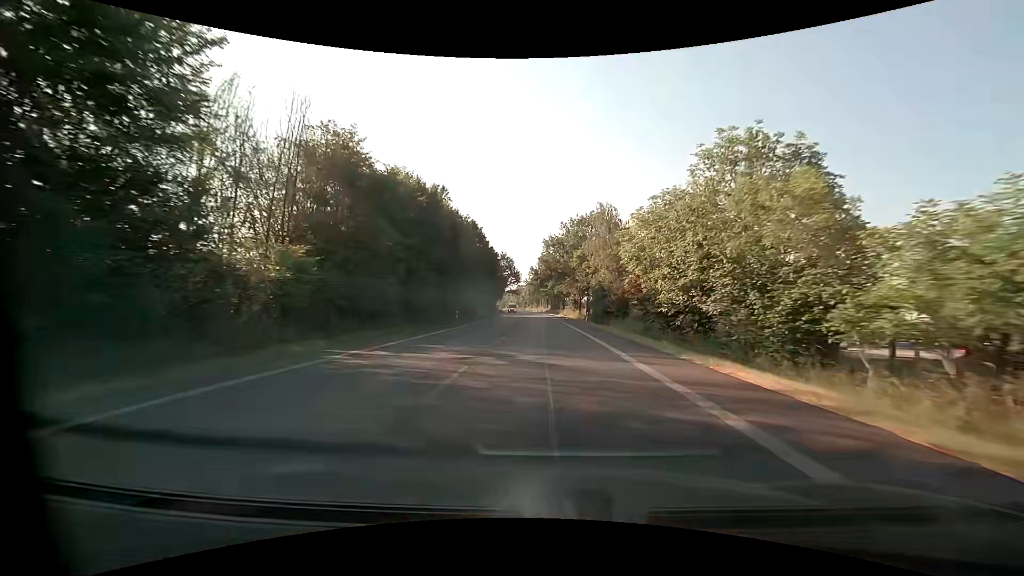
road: primary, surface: asphalt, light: Day
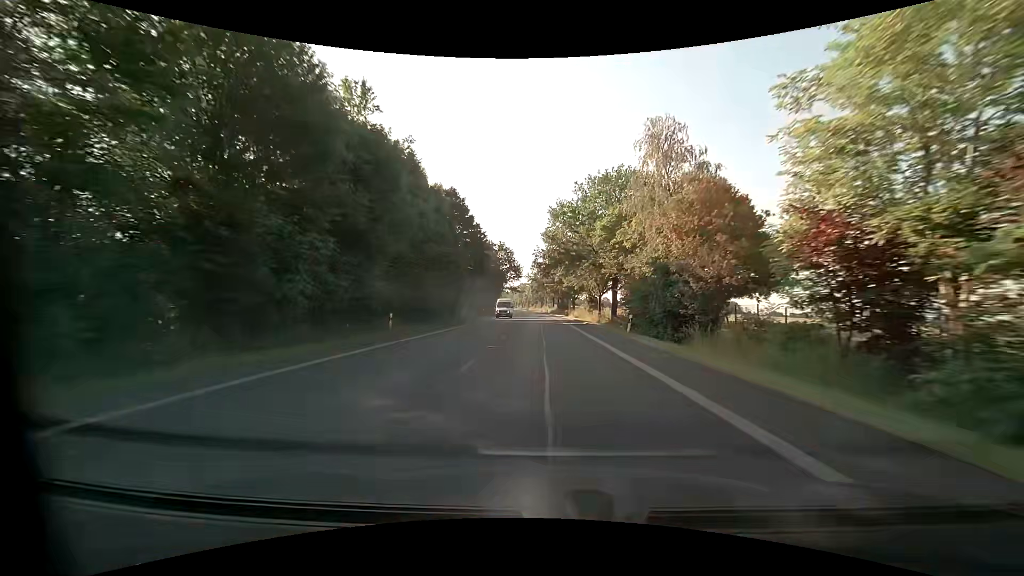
(-0.1, +22.5) m; -1°
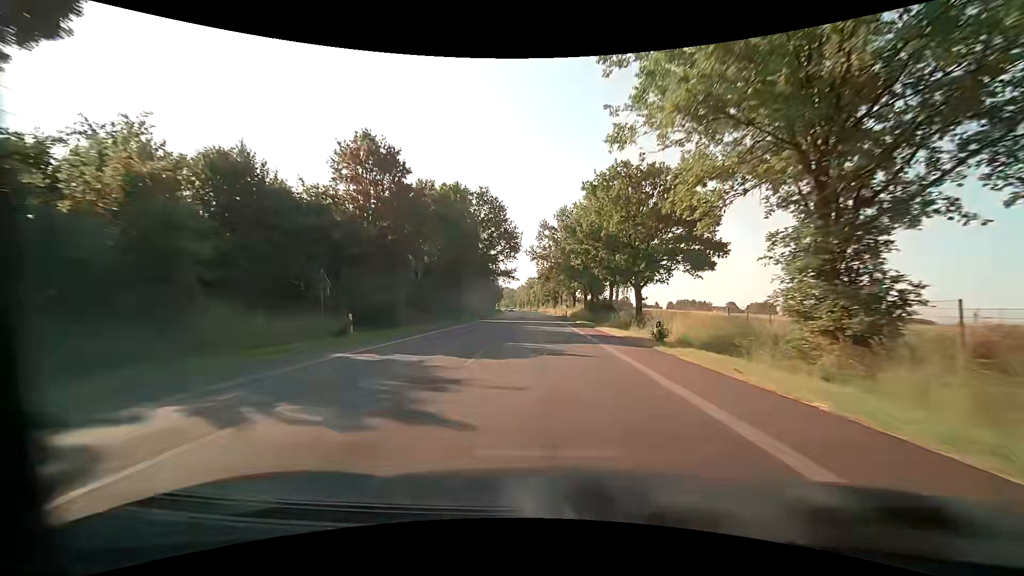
(-0.6, +56.3) m; -1°
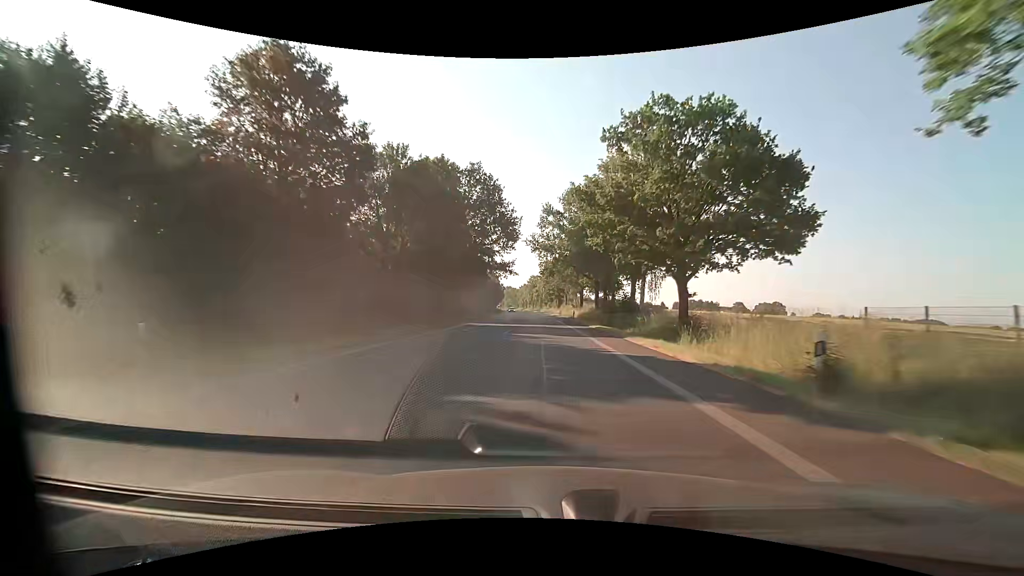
(-0.1, +11.3) m; -1°
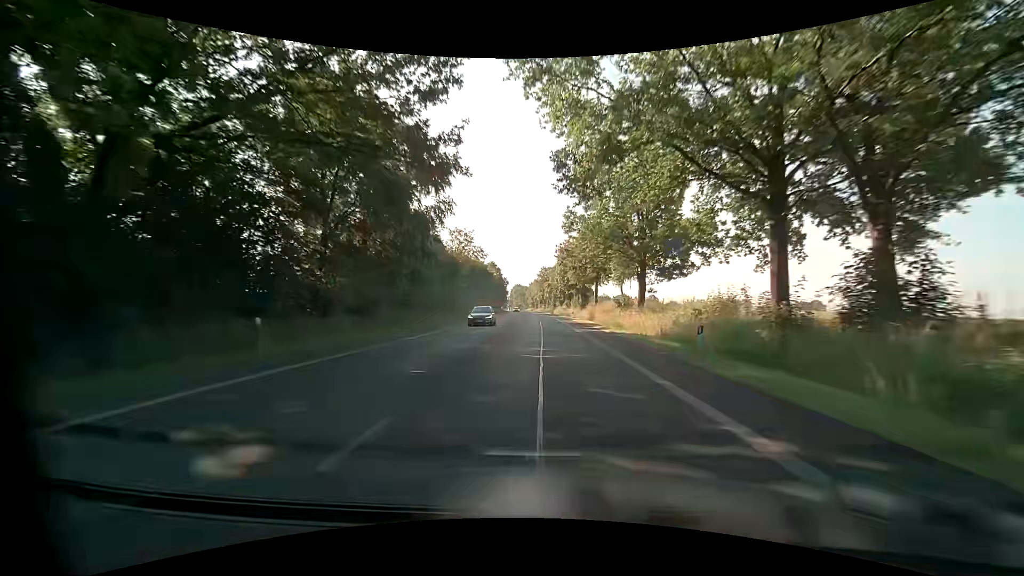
(-0.6, +45.1) m; -2°
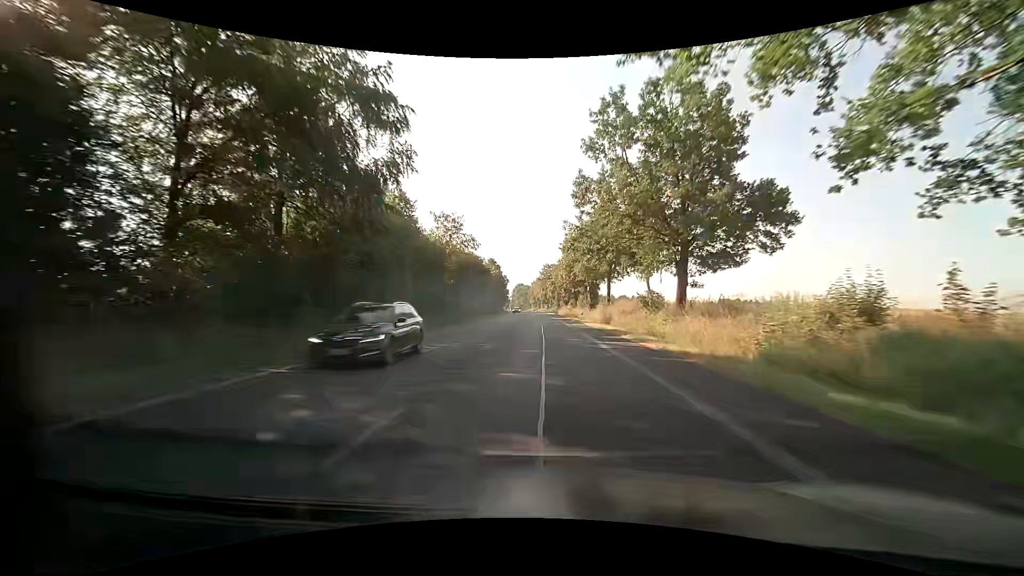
(+0.2, +11.3) m; 0°
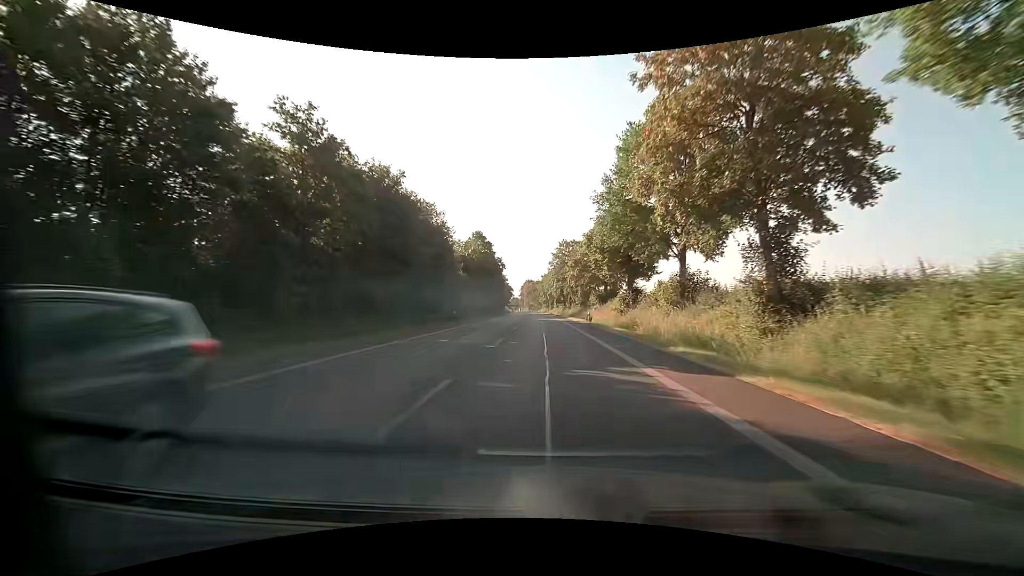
(-0.7, +56.4) m; -1°
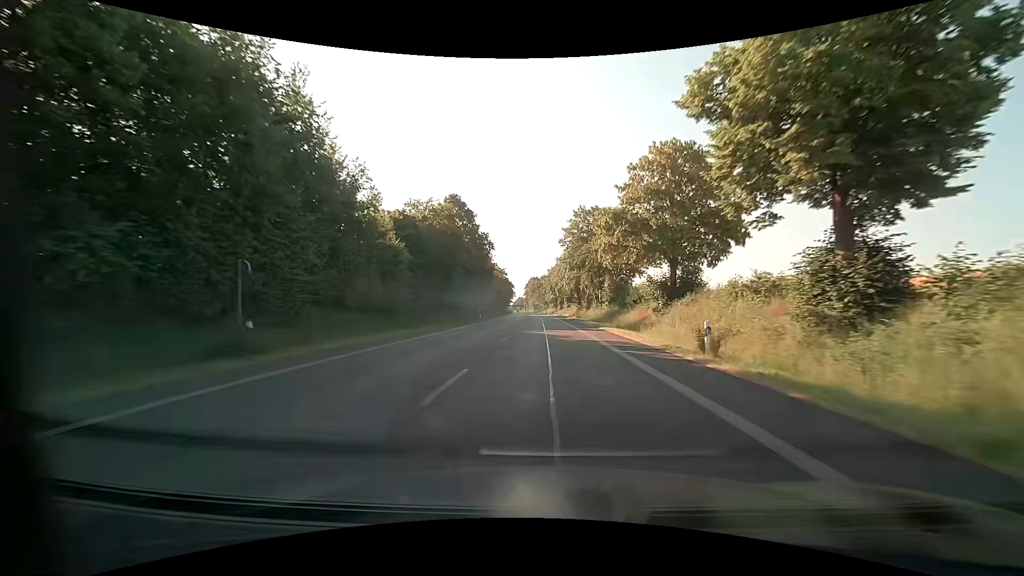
(-0.2, +33.9) m; -1°
(0, +10) (0, +20) (0, +30) (0, +40) (0, +50) (-1, +60) (-1, +70) (-1, +80) (-1, +90) (-2, +100) m
